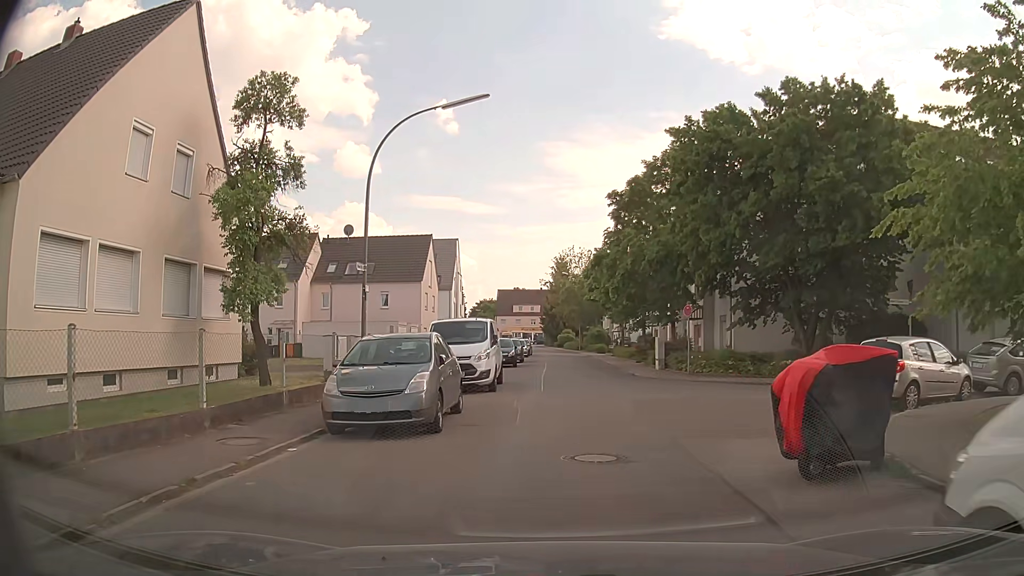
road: unclassified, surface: asphalt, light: Day
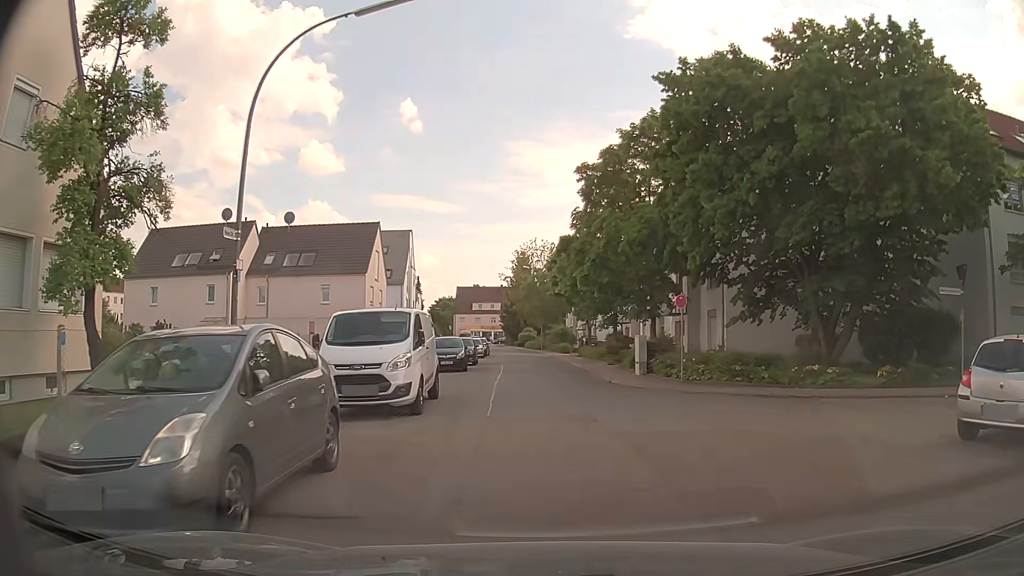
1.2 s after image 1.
(+0.1, +5.8) m; +3°
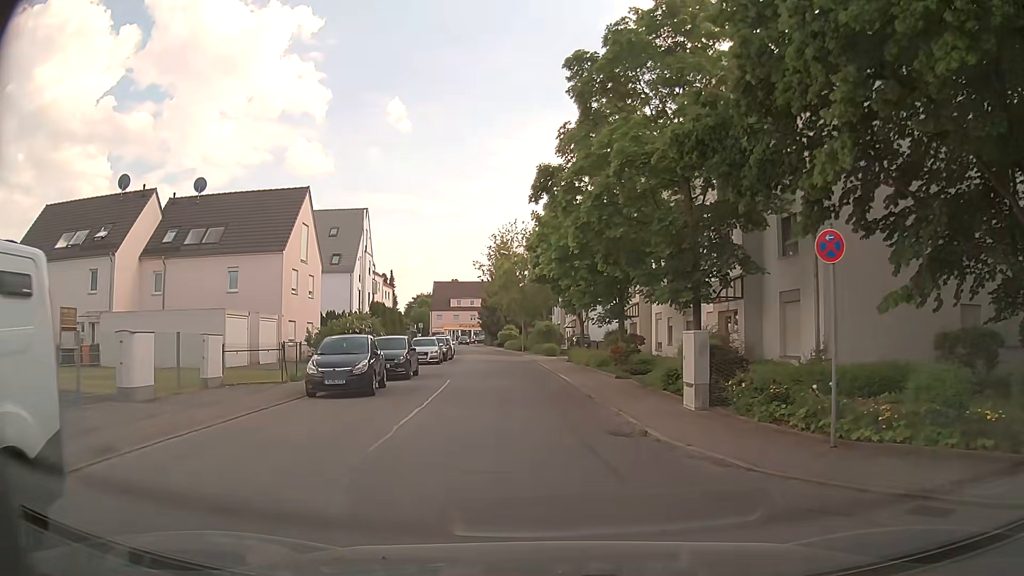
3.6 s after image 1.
(+0.6, +12.8) m; +2°
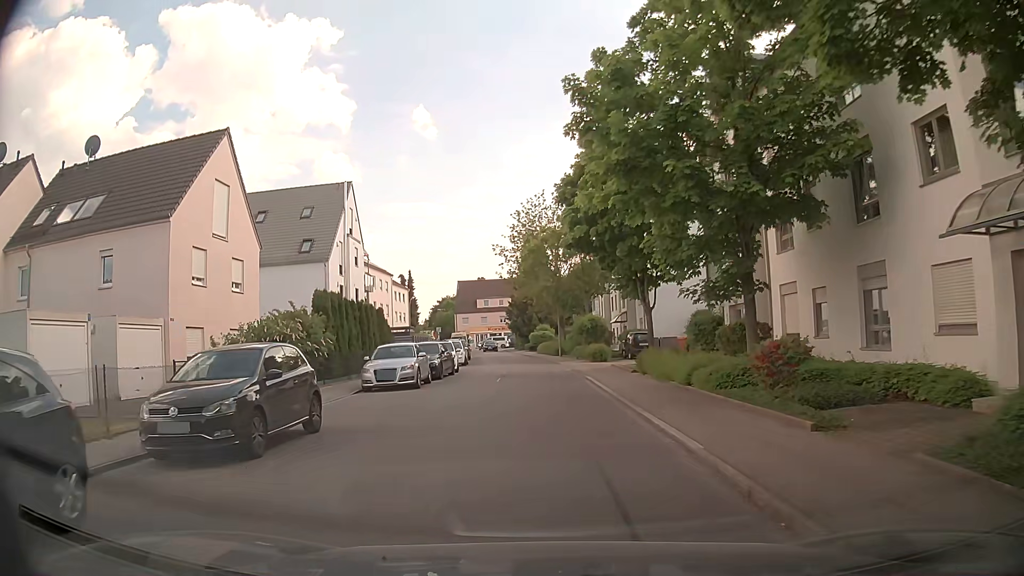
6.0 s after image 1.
(-0.3, +14.7) m; -2°
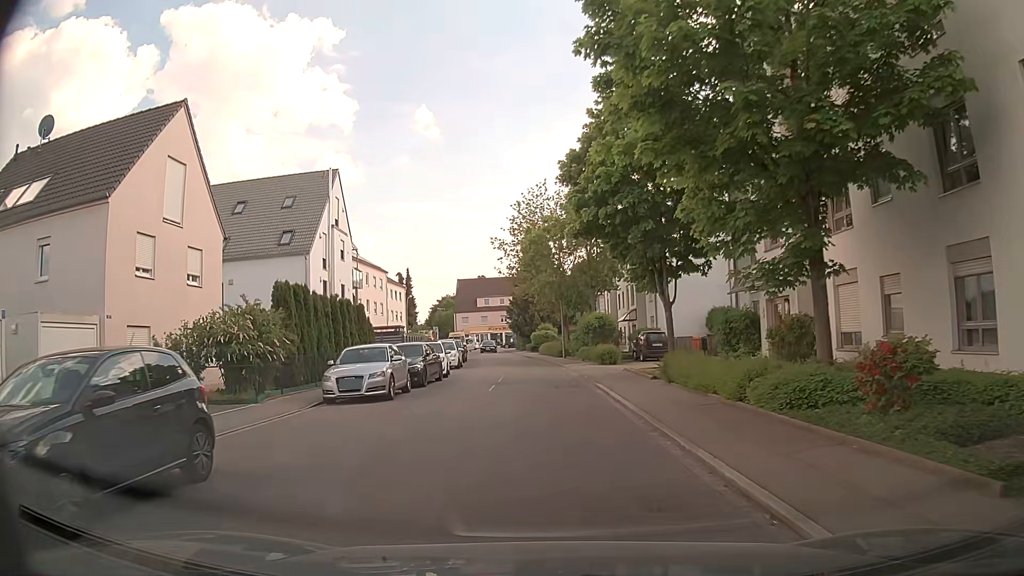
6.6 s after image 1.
(-0.1, +3.9) m; -1°
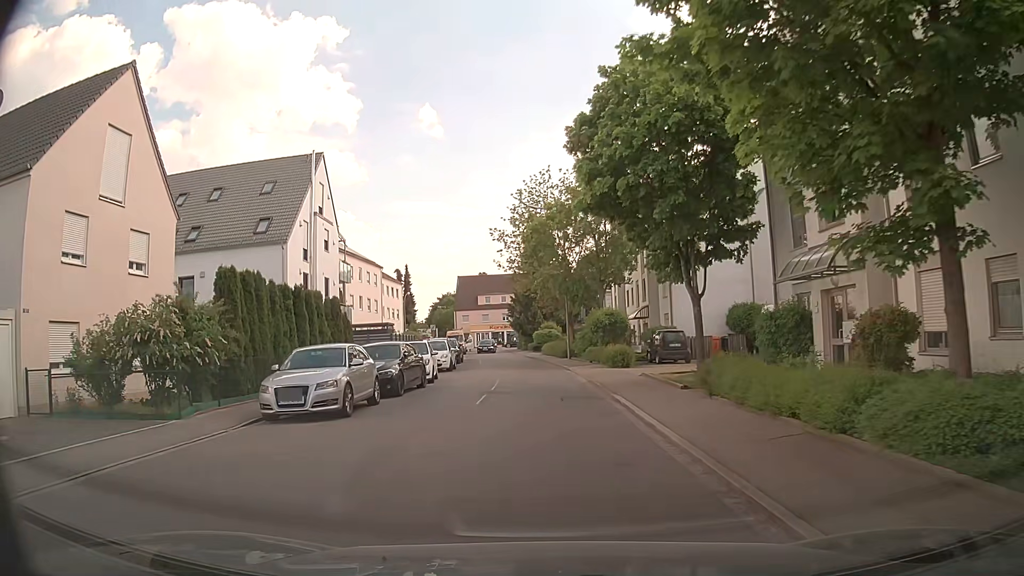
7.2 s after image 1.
(0.0, +4.0) m; -2°
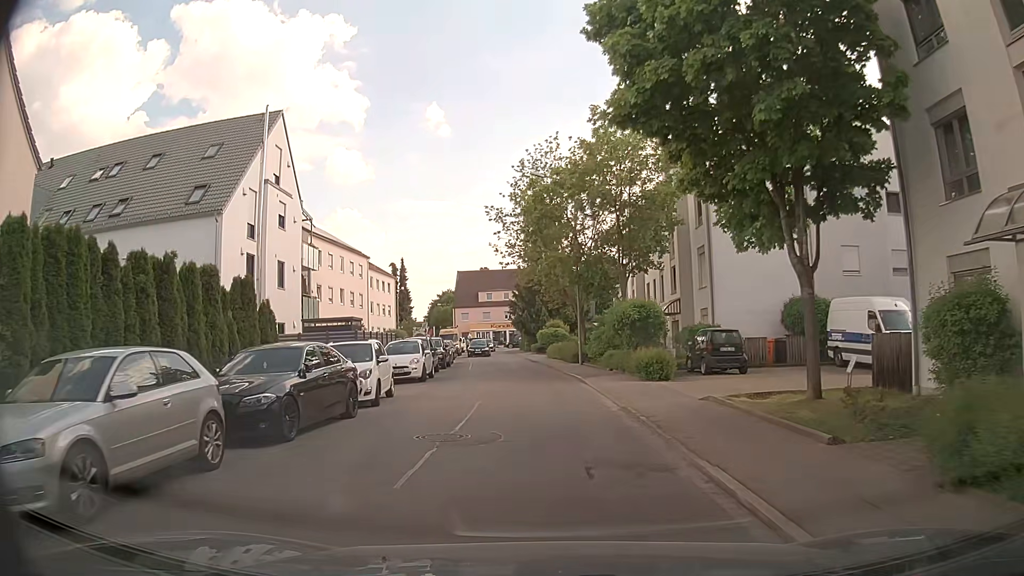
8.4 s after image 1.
(+0.1, +8.2) m; +1°
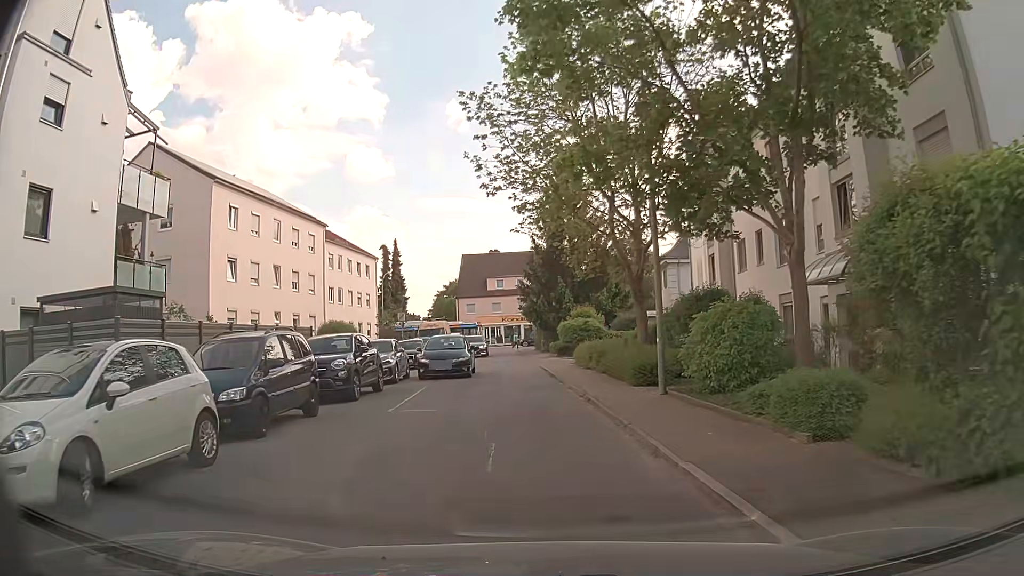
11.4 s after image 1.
(0.0, +18.7) m; -1°
